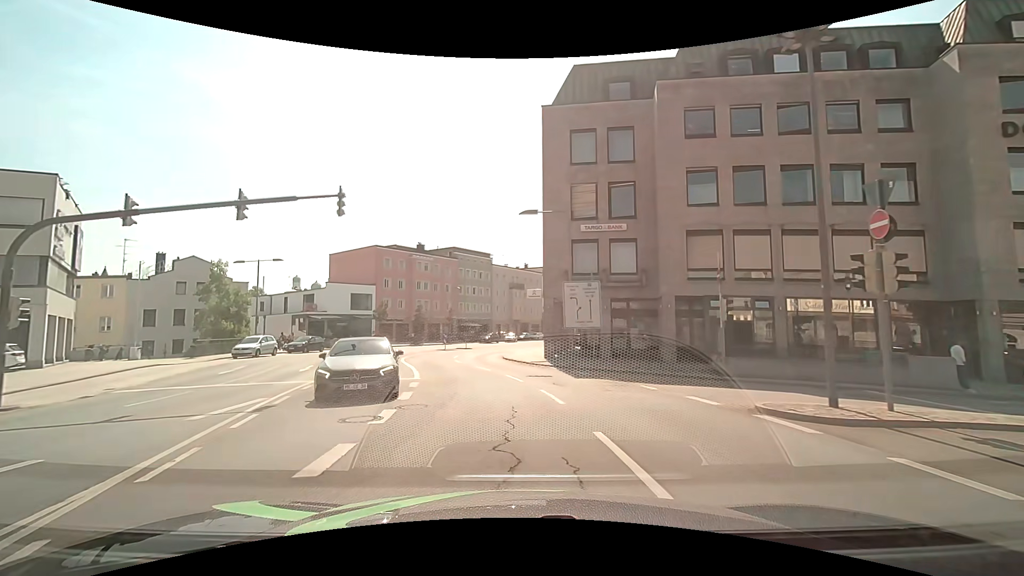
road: primary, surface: asphalt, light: Day
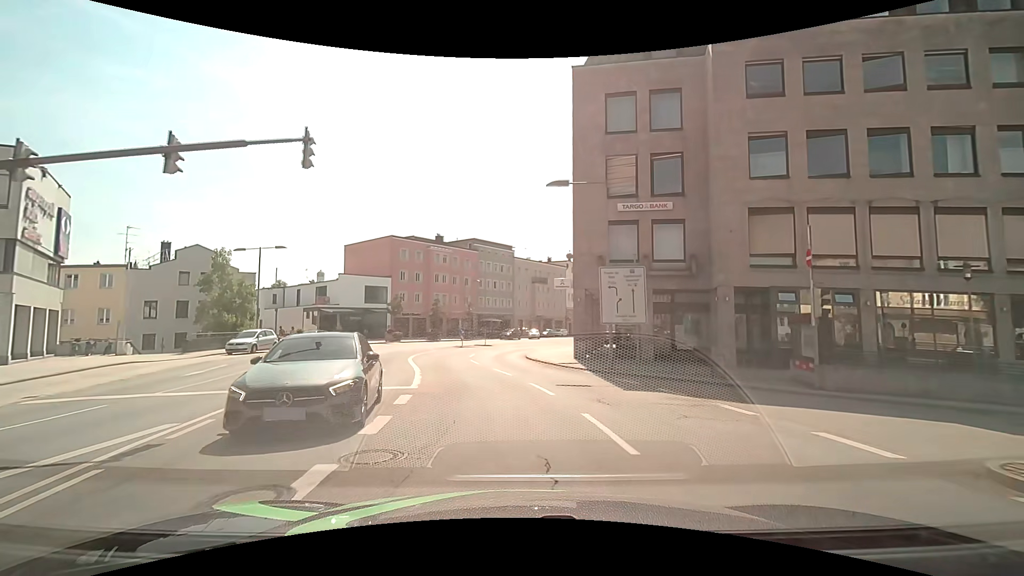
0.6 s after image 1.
(-0.1, +4.3) m; -2°
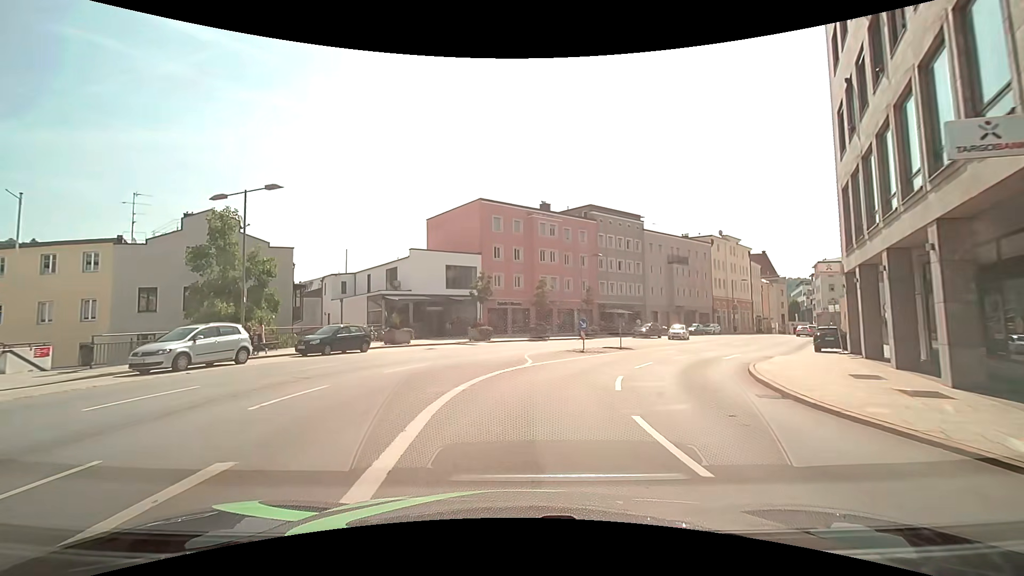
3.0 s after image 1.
(-2.0, +18.8) m; -13°
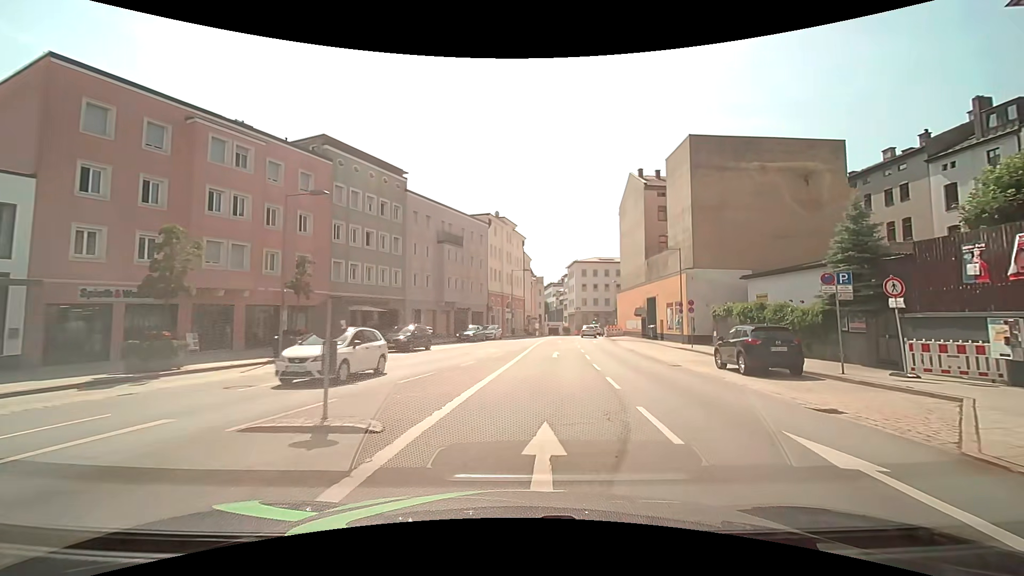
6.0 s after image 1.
(+4.3, +22.2) m; +27°
